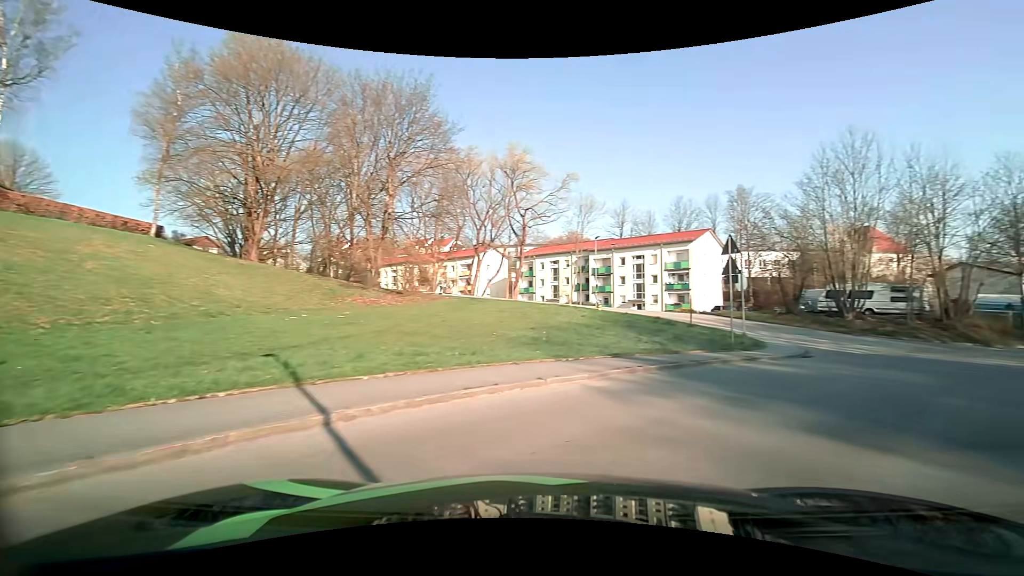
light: Day
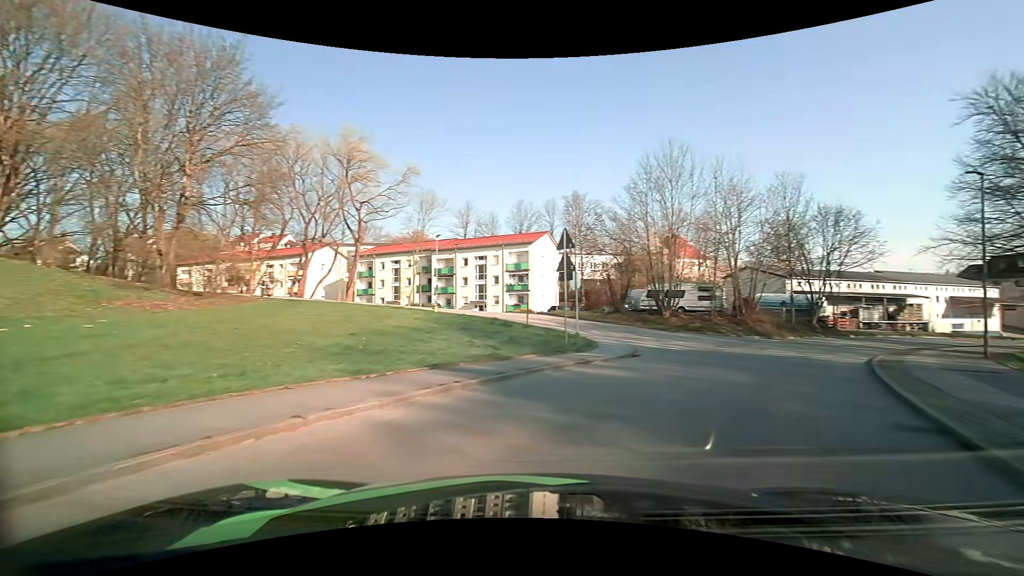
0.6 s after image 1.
(+0.6, +2.8) m; +20°
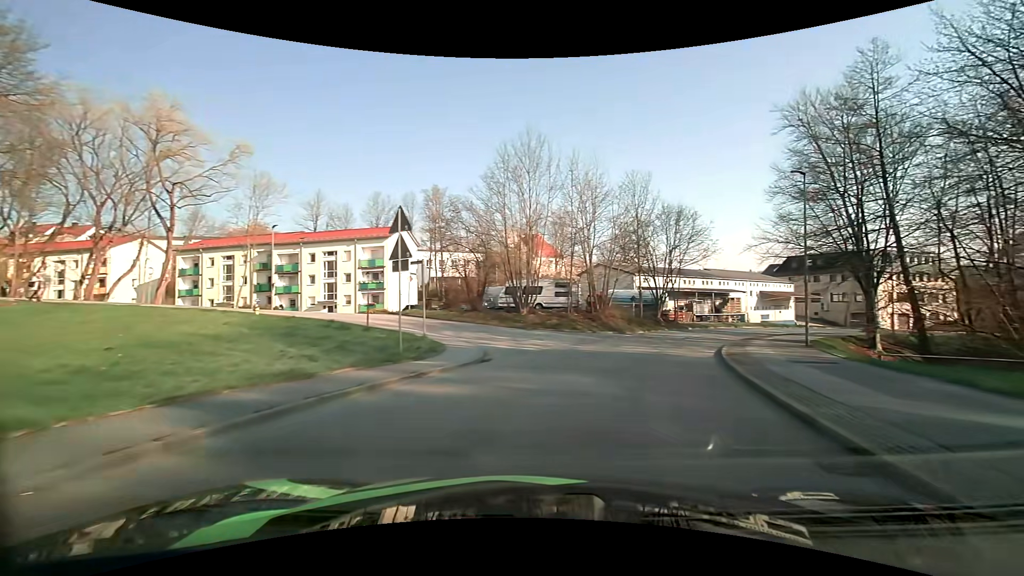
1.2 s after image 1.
(+0.5, +3.3) m; +16°
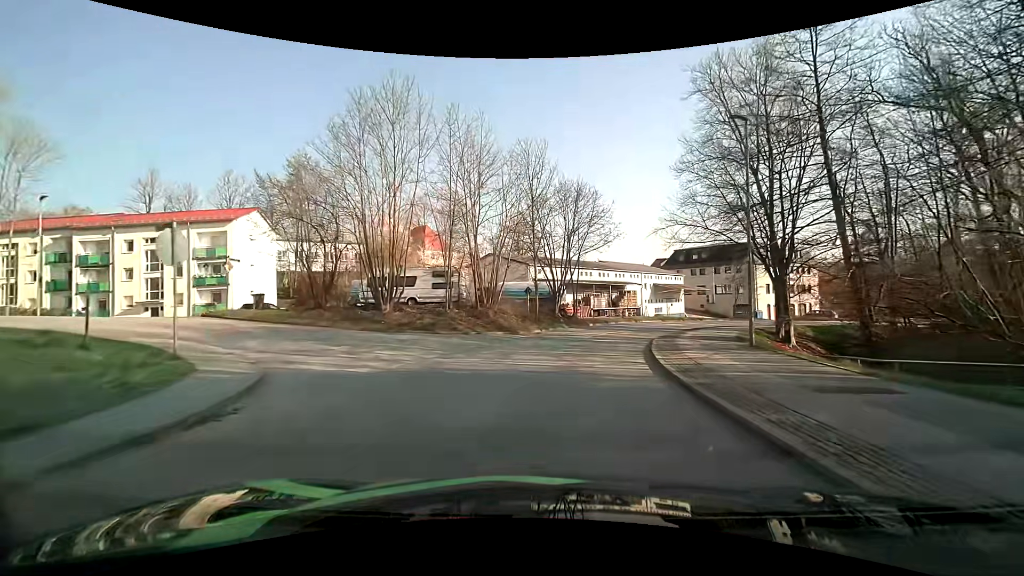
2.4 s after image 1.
(+1.0, +8.0) m; +11°
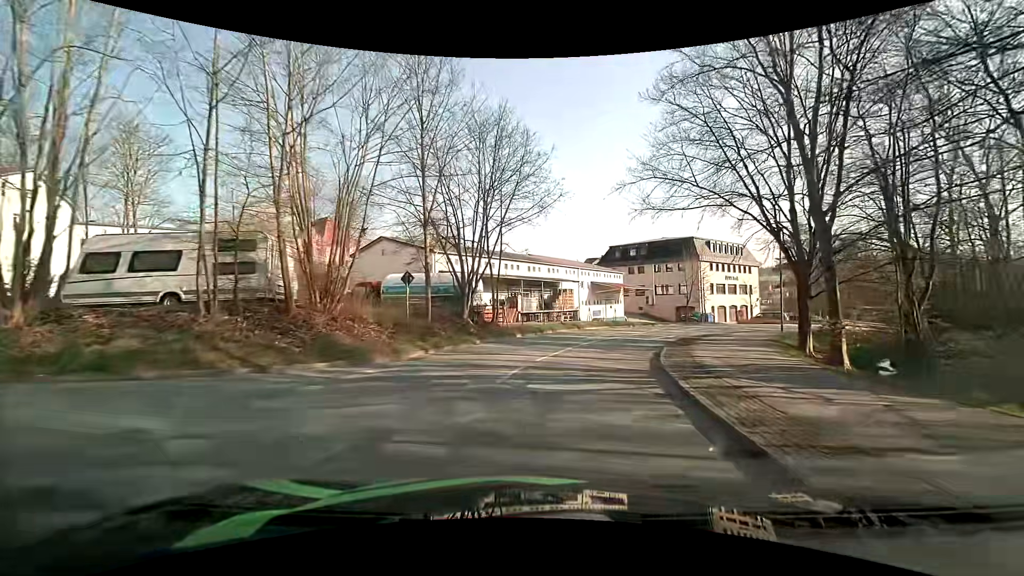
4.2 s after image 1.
(+1.2, +14.2) m; +9°
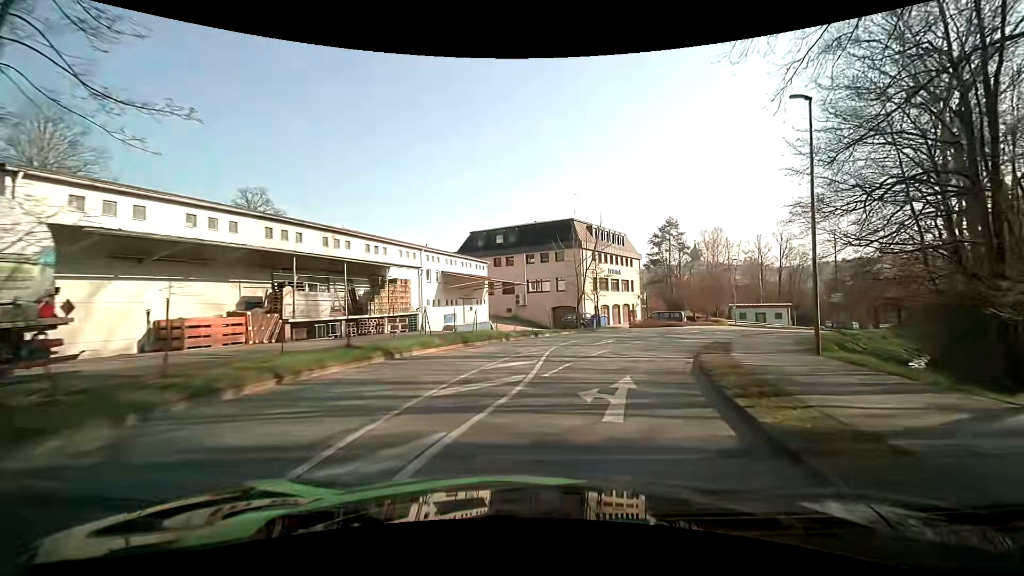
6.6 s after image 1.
(+2.5, +20.4) m; +16°
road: unclassified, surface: asphalt
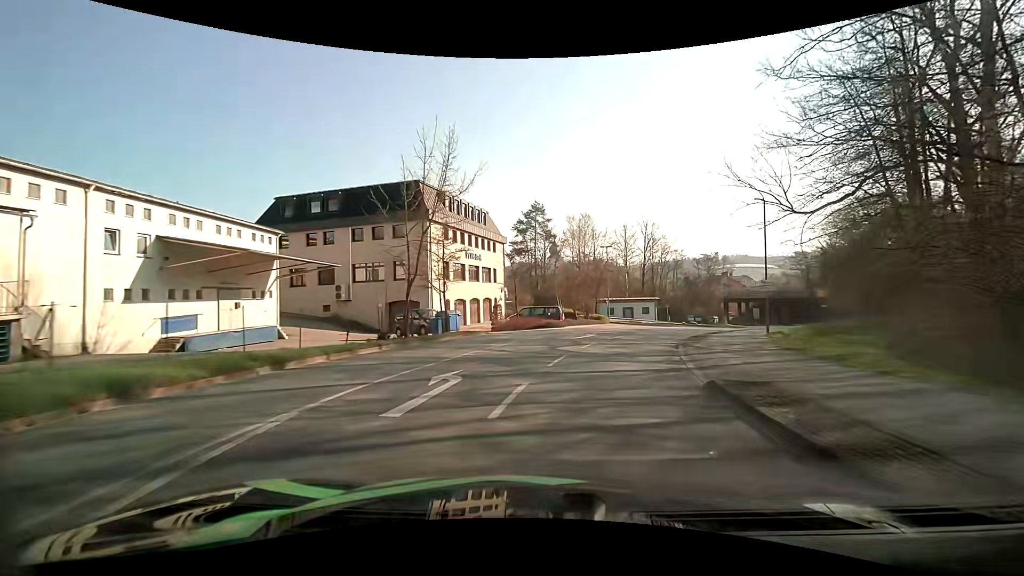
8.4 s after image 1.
(+1.7, +16.3) m; +14°
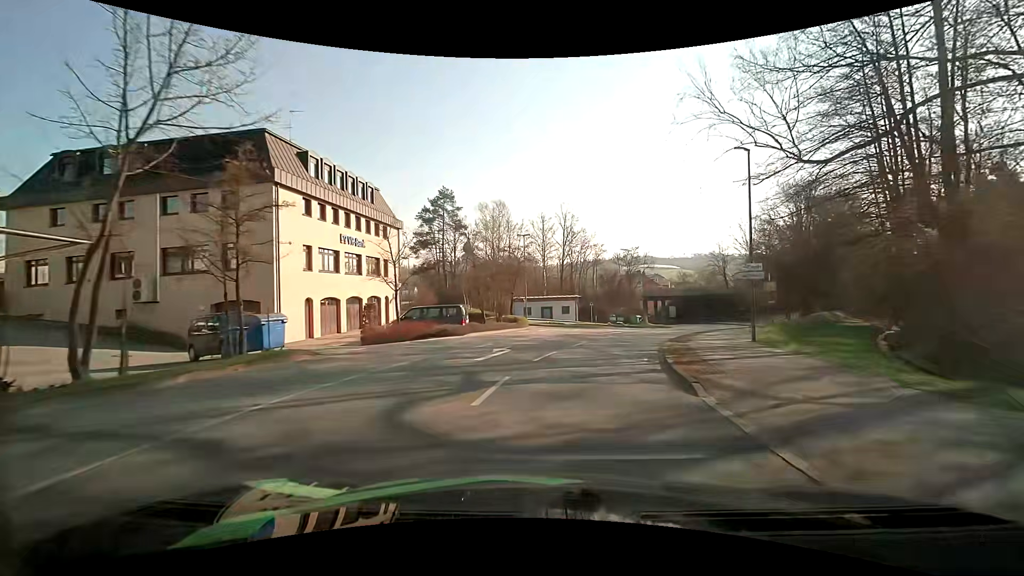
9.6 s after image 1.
(+0.9, +11.3) m; +10°
(+1, +10) (+2, +20) (+5, +29) (+9, +38) (+14, +47) (+19, +56) (+23, +65) (+27, +75) (+29, +84) (+30, +94) m
